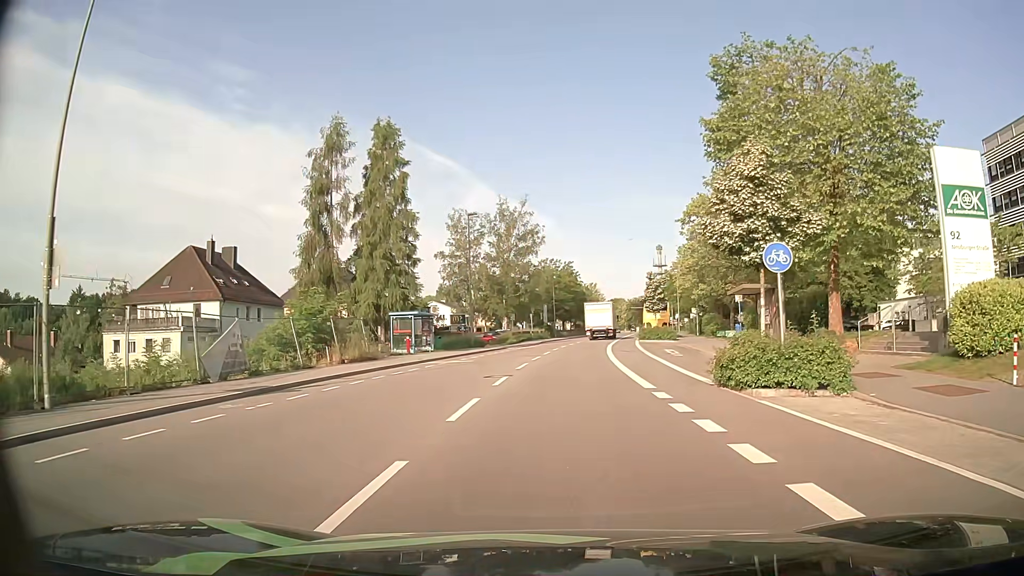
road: tertiary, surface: asphalt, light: Day
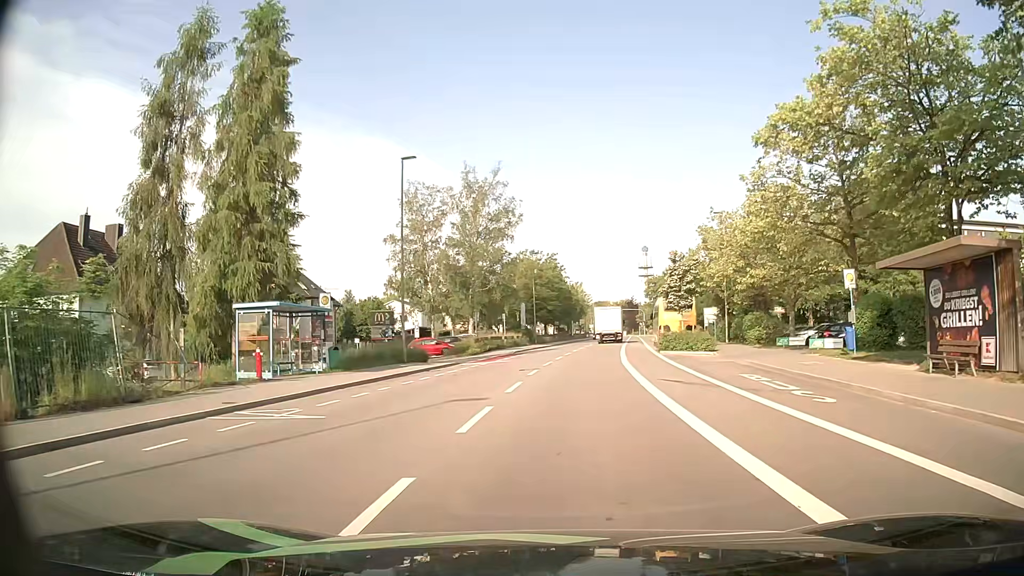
(+0.2, +18.6) m; +1°
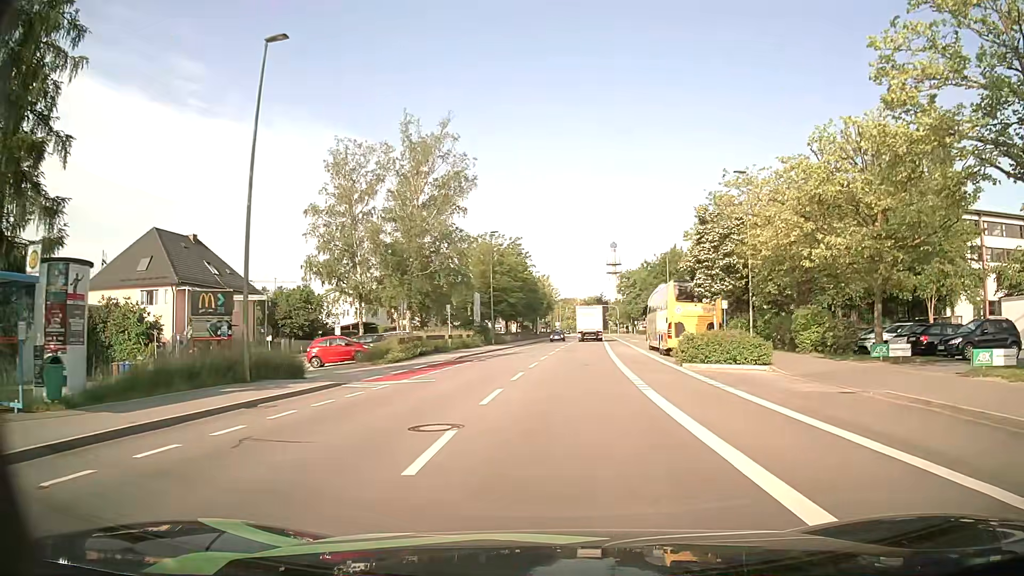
(+0.4, +14.7) m; +3°
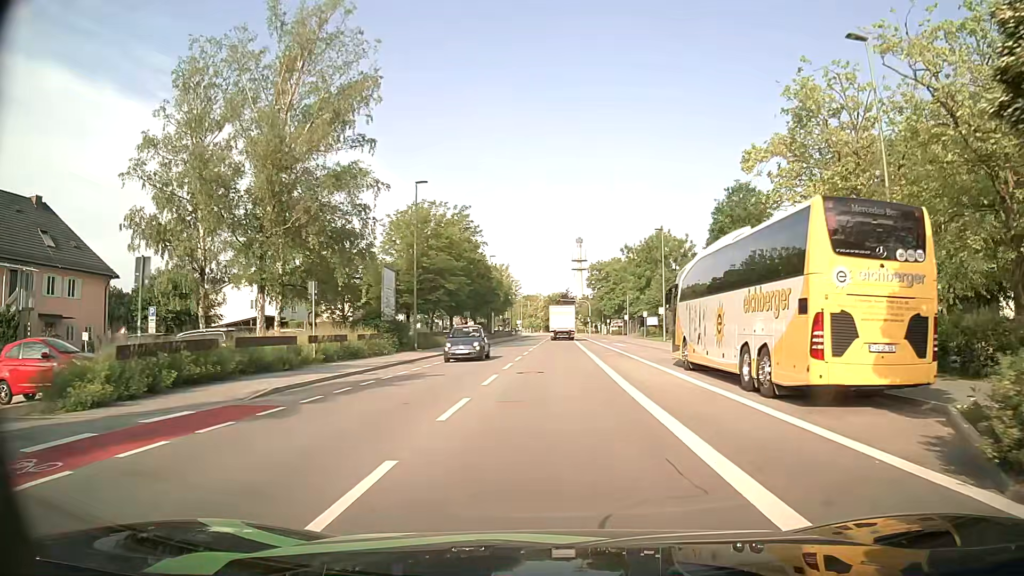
(+0.7, +20.6) m; +3°
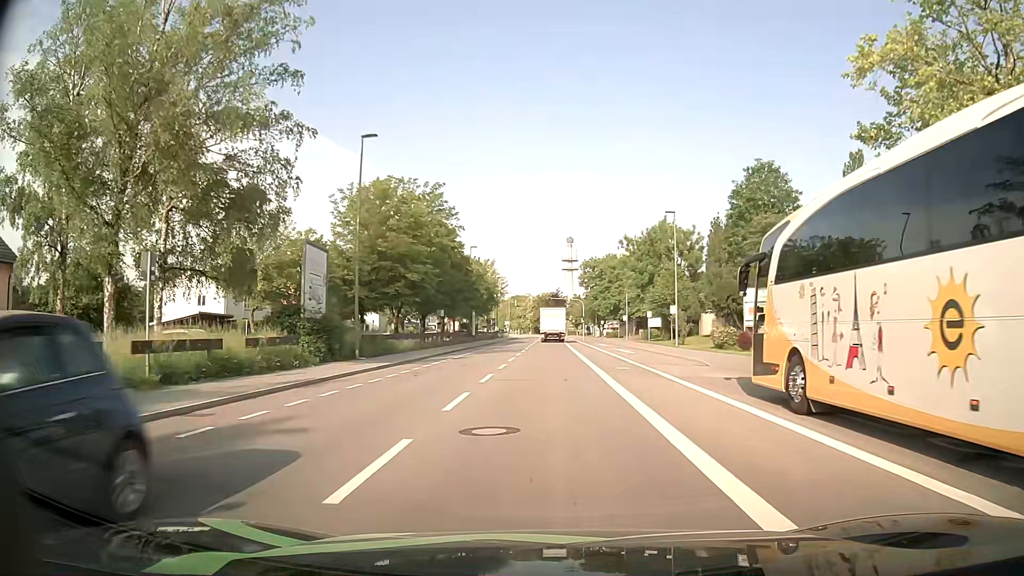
(+0.1, +10.7) m; +1°
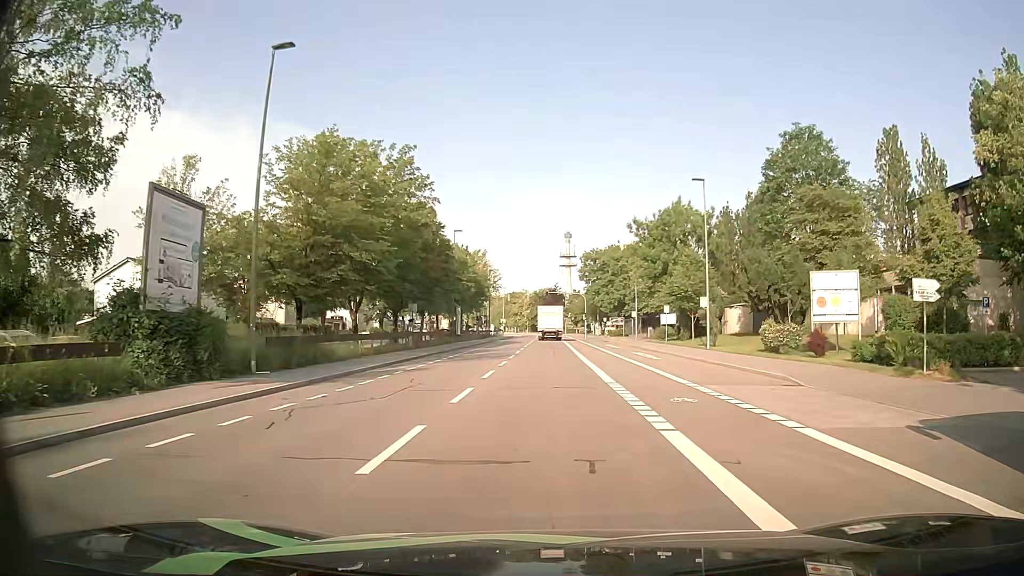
(+0.1, +10.9) m; +1°
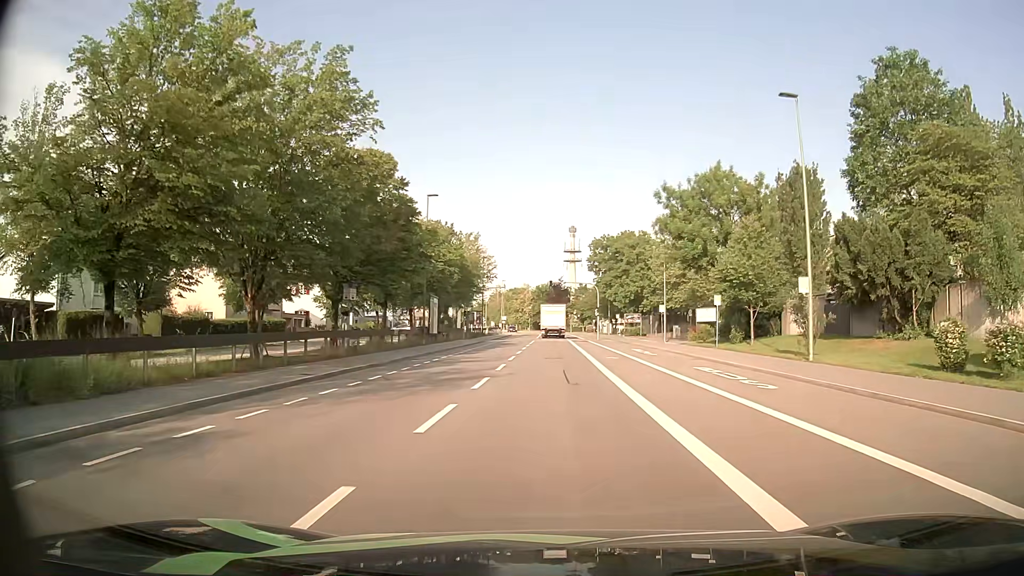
(-0.1, +15.7) m; 0°
